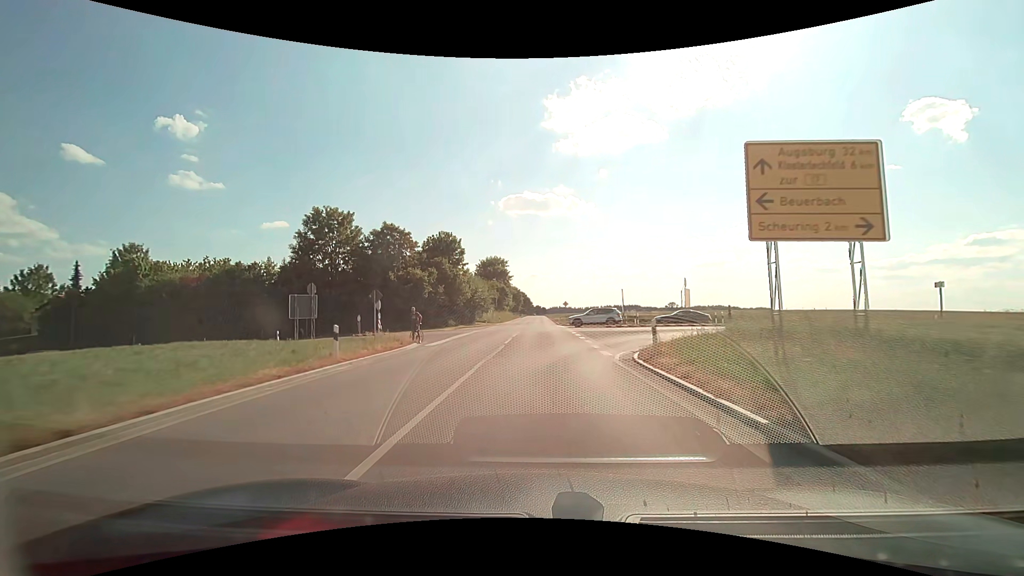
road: secondary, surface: asphalt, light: Day
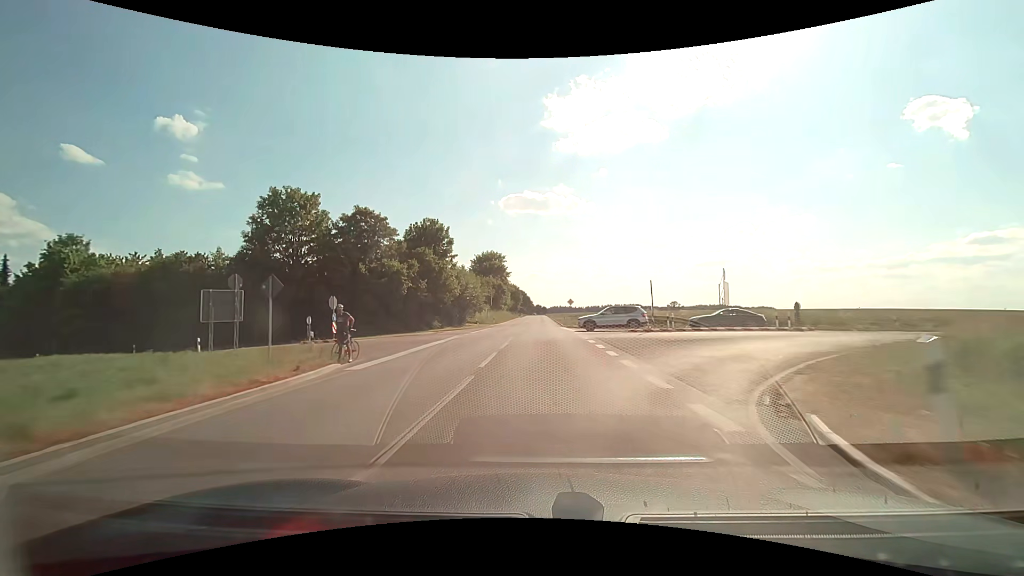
(0.0, +10.1) m; 0°
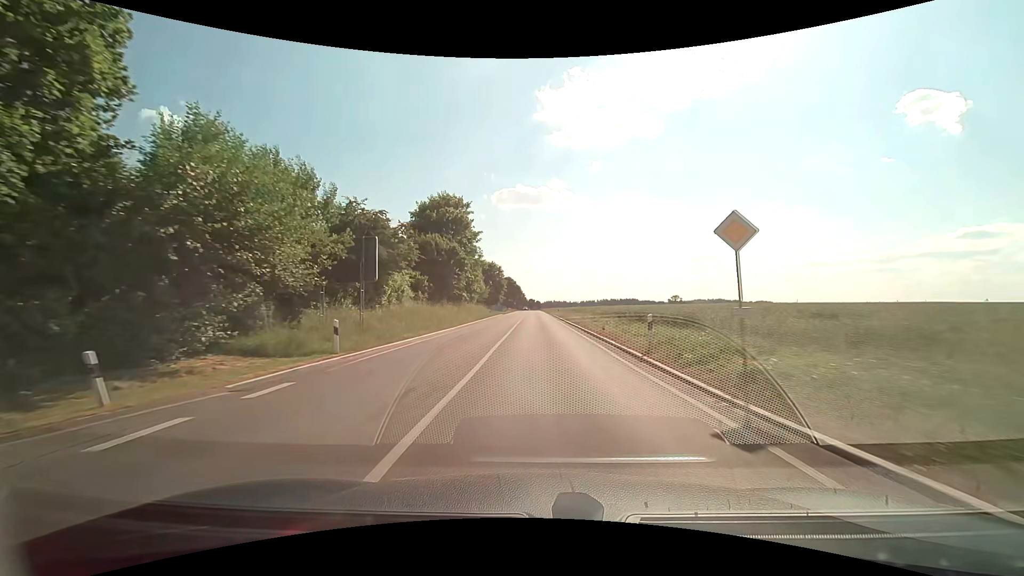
(+0.2, +51.6) m; +1°
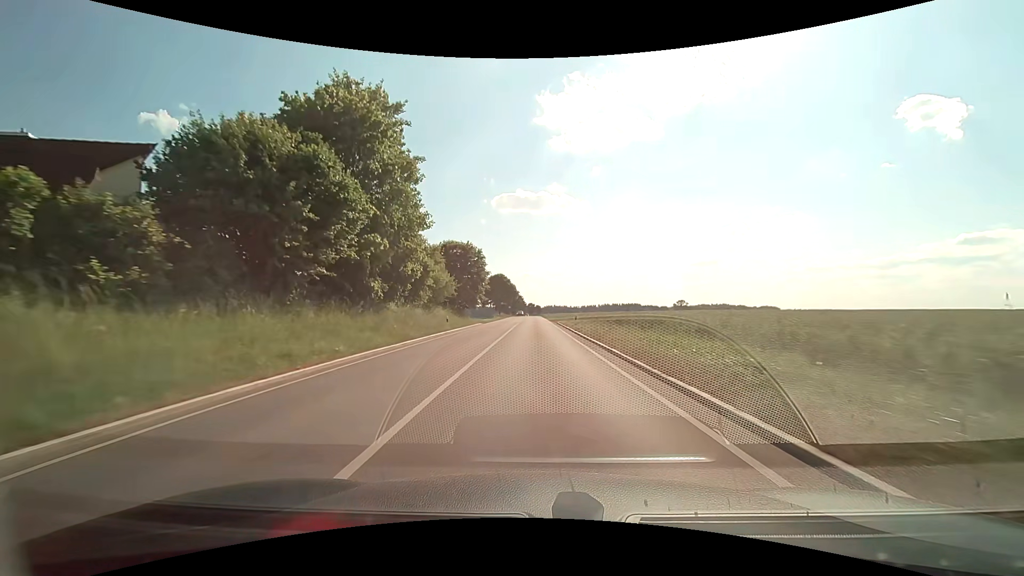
(0.0, +31.9) m; 0°
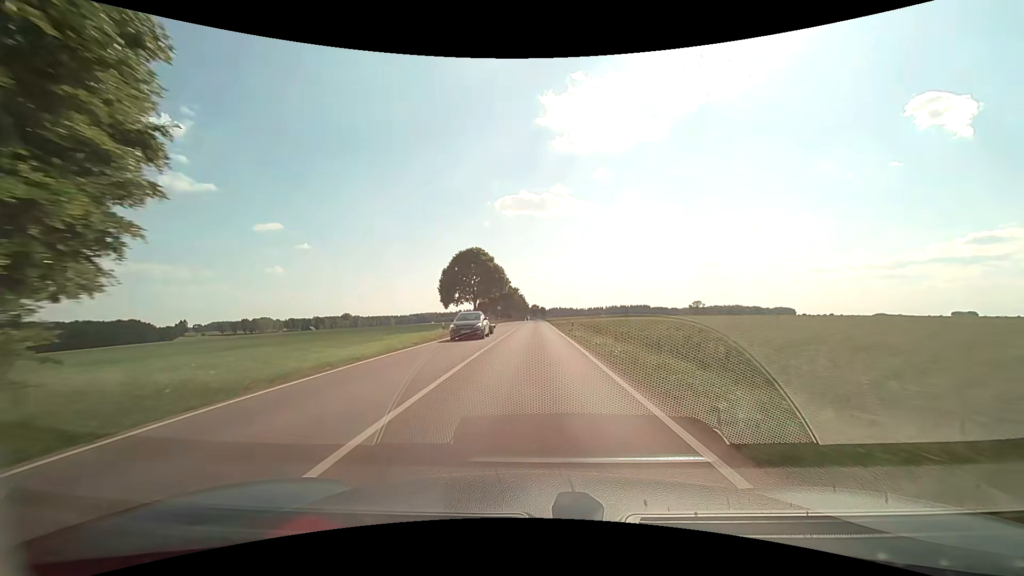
(-0.1, +53.6) m; 0°
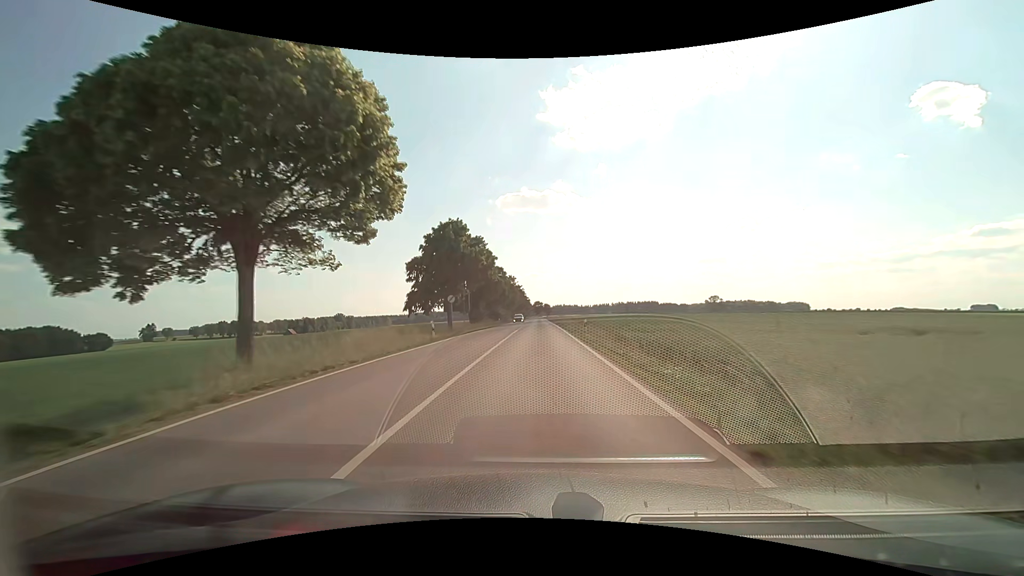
(-0.3, +54.1) m; 0°
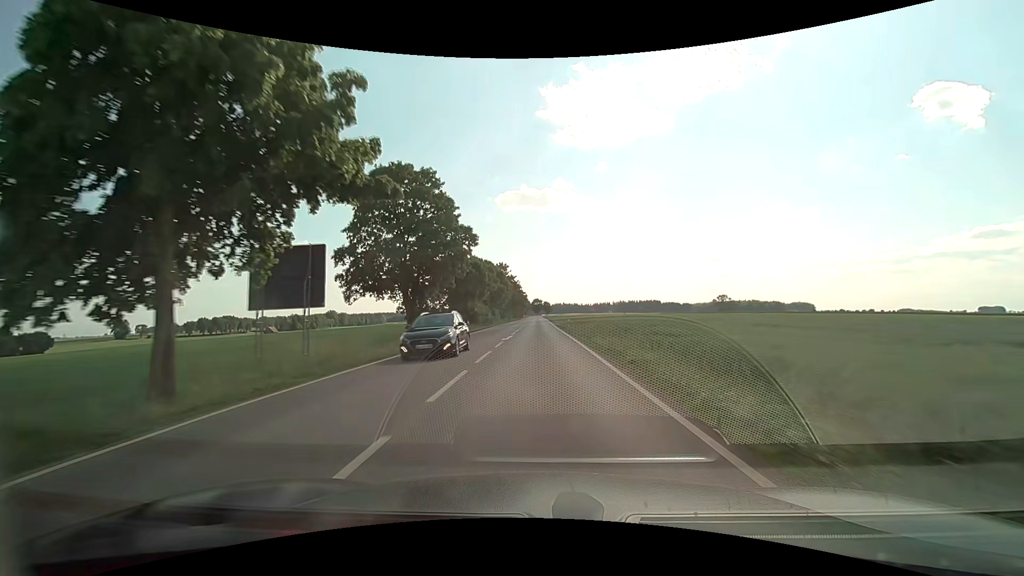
(+0.1, +32.7) m; 0°
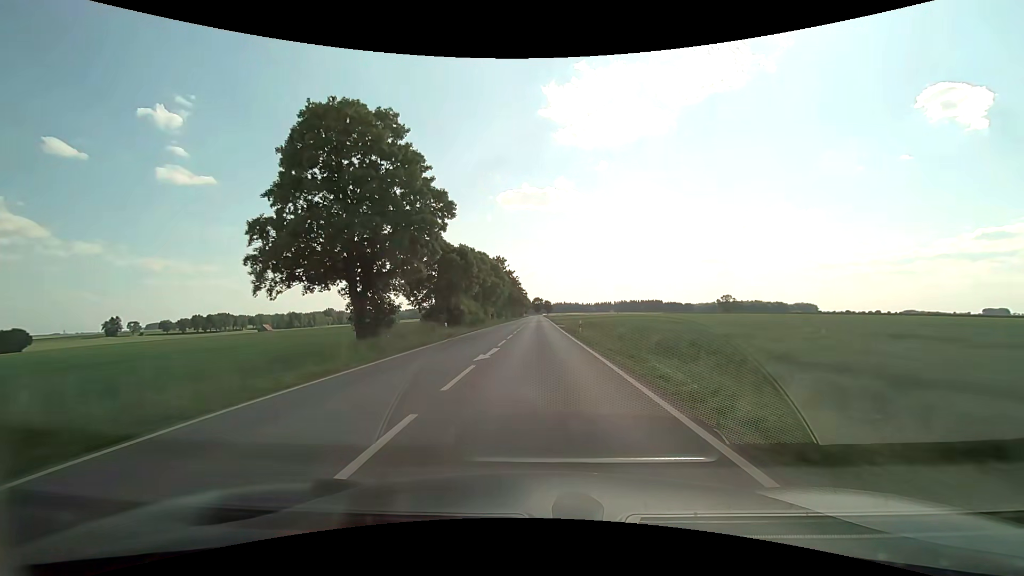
(0.0, +11.0) m; 0°
(0, +10) (0, +20) (0, +30) (0, +40) (0, +50) (0, +60) (0, +70) (0, +80) (0, +90) (0, +100) m
